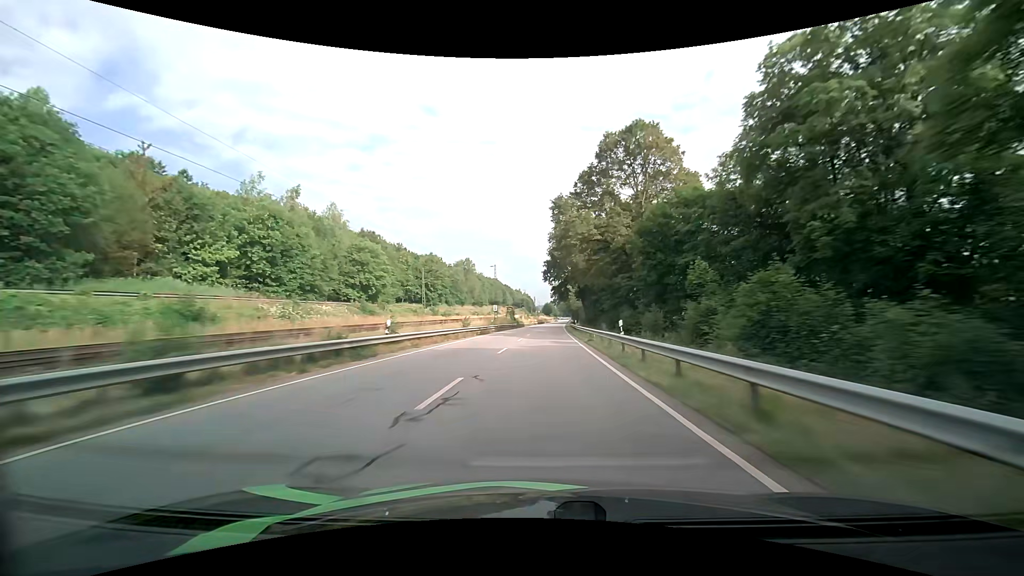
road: primary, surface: asphalt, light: Day
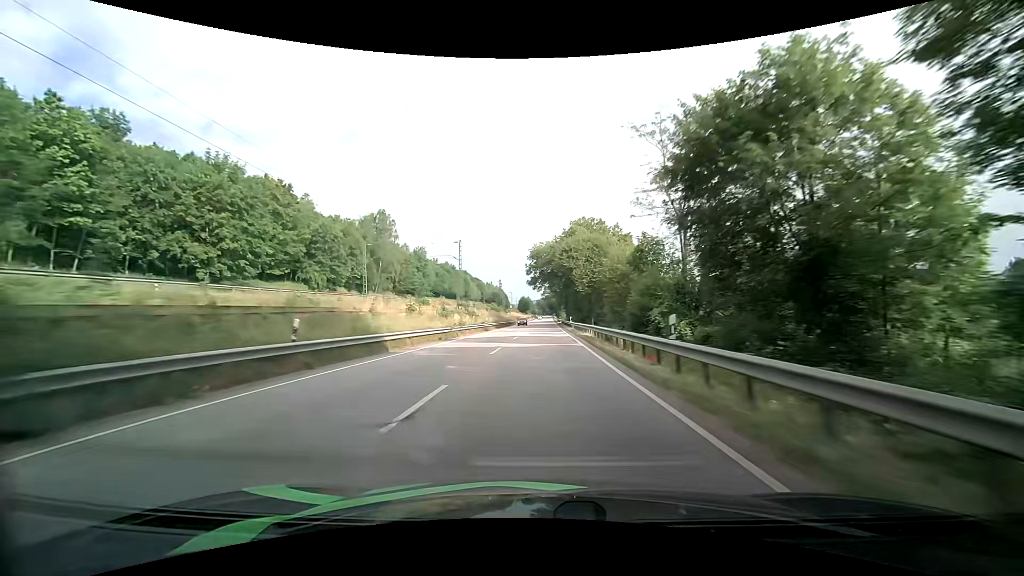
(+2.7, +87.2) m; +3°
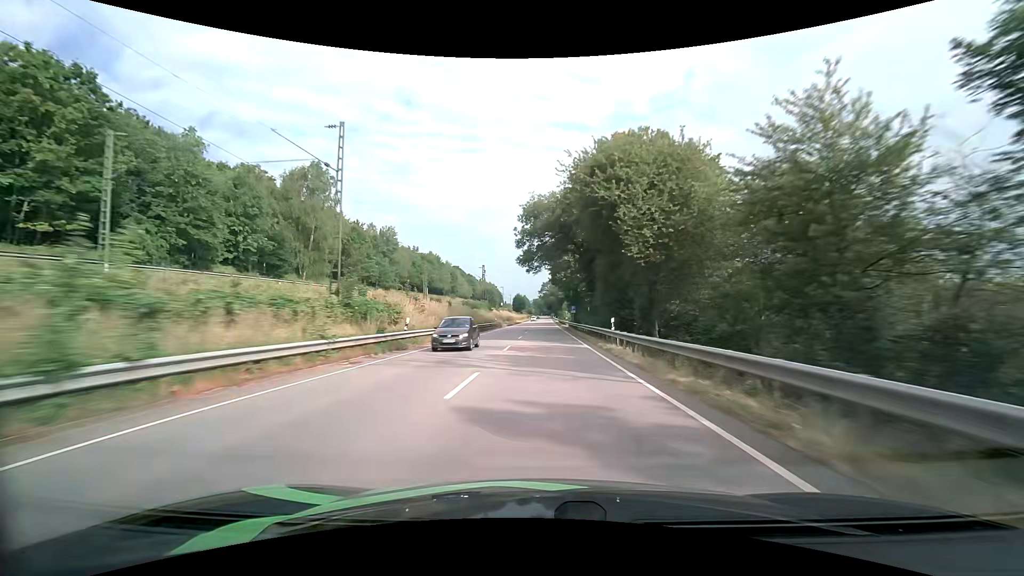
(0.0, +34.3) m; 0°
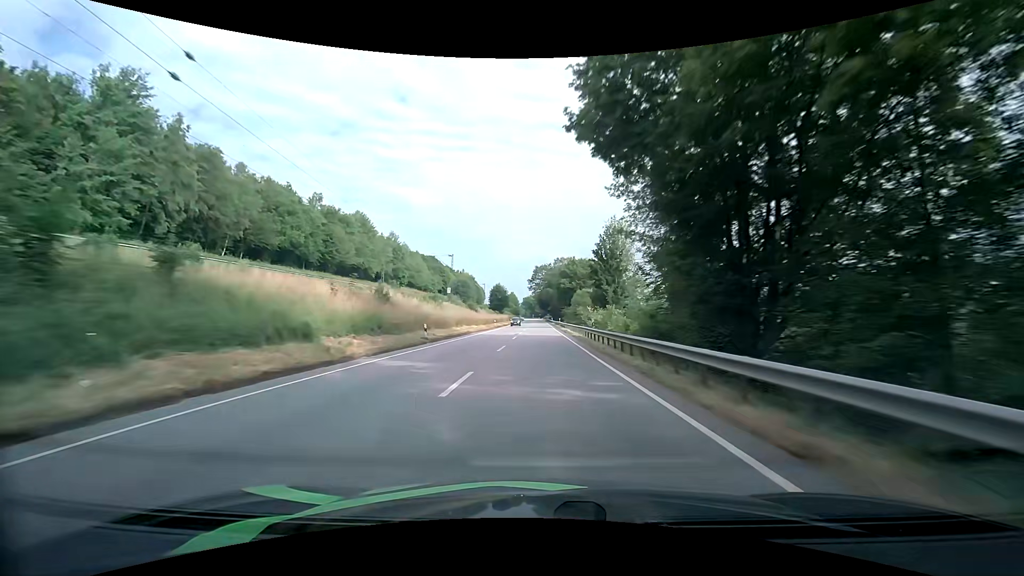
(+0.9, +85.6) m; +1°
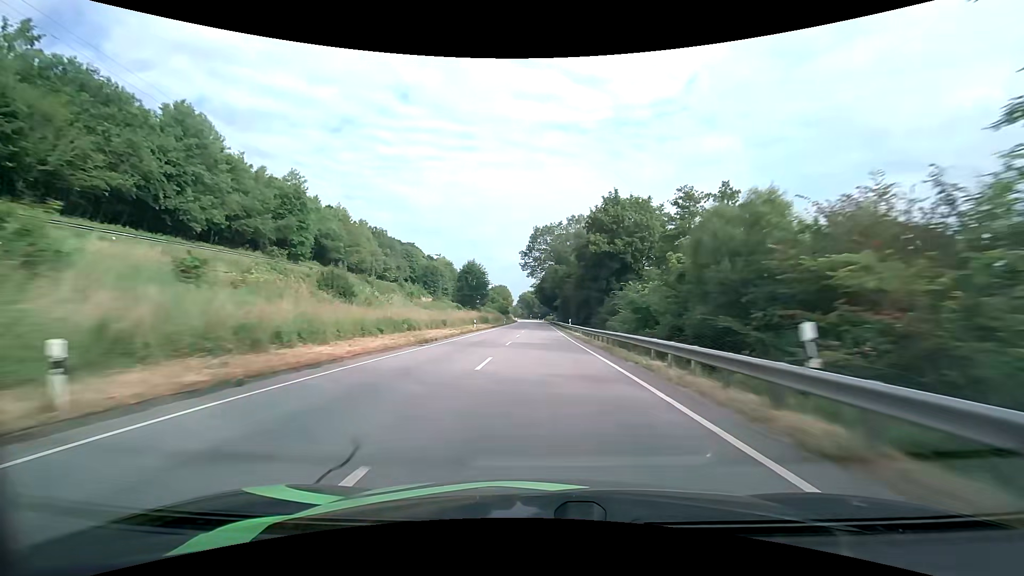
(+0.2, +69.4) m; 0°
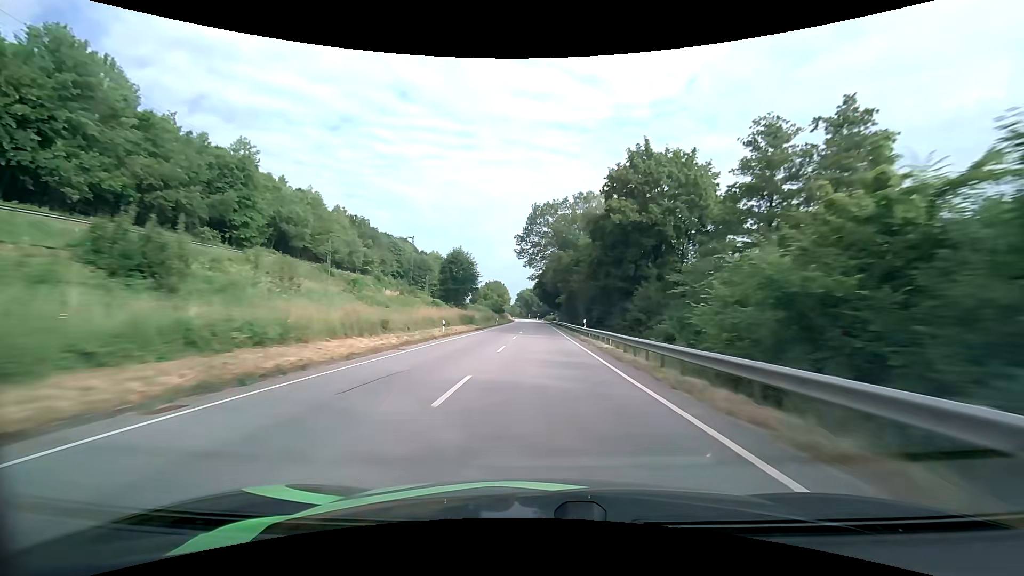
(0.0, +17.3) m; 0°
(0, +10) (0, +20) (0, +30) (0, +40) (0, +50) (0, +60) (0, +70) (0, +80) (0, +90) (0, +100) m
